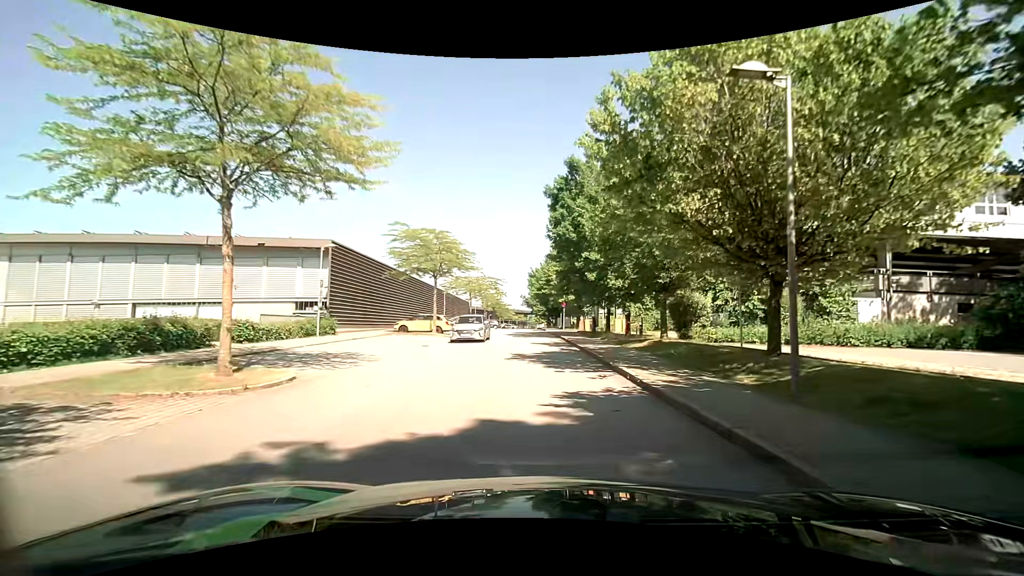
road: residential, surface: asphalt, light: Day
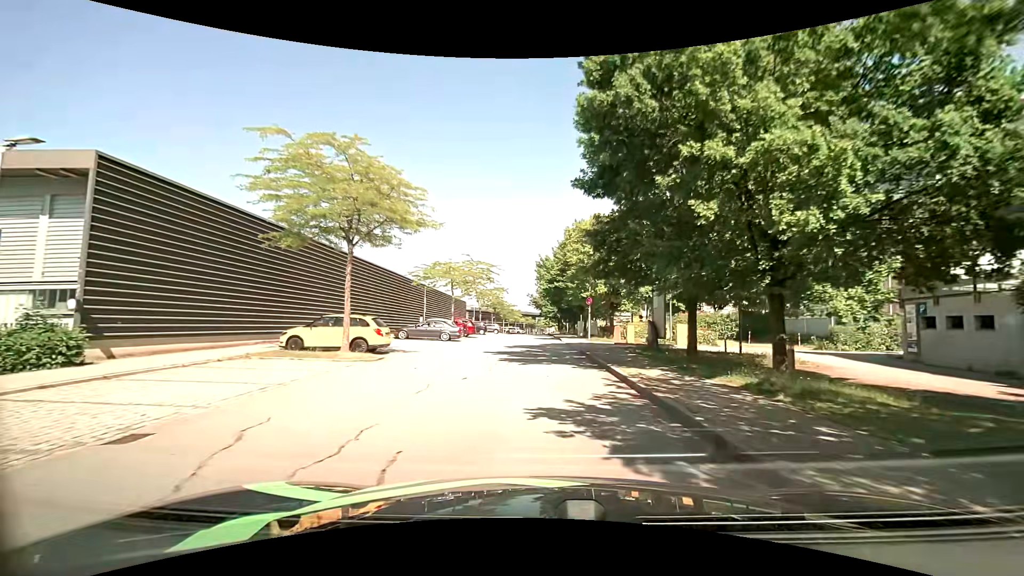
(-0.5, +17.7) m; -2°
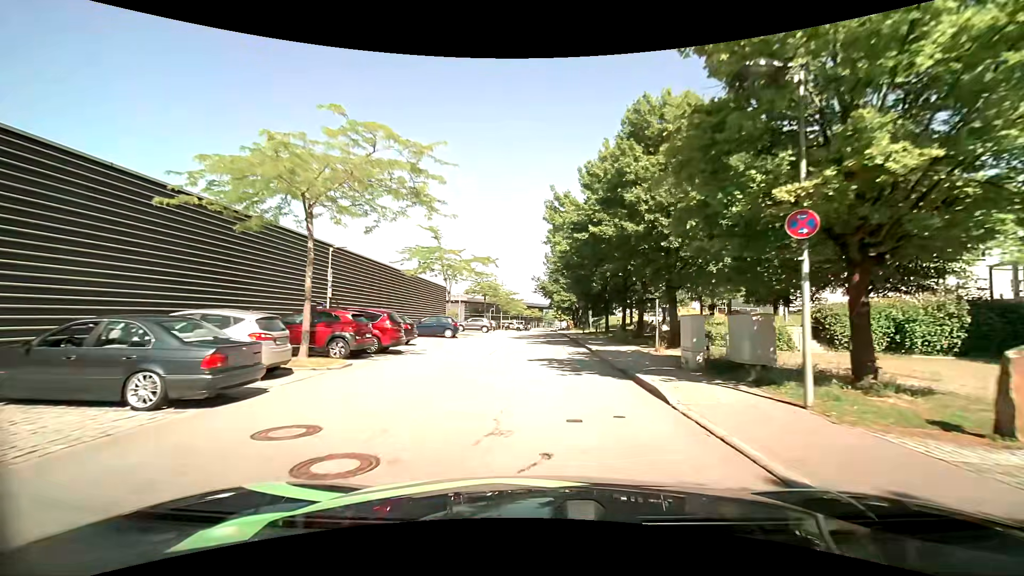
(-0.3, +26.4) m; -1°
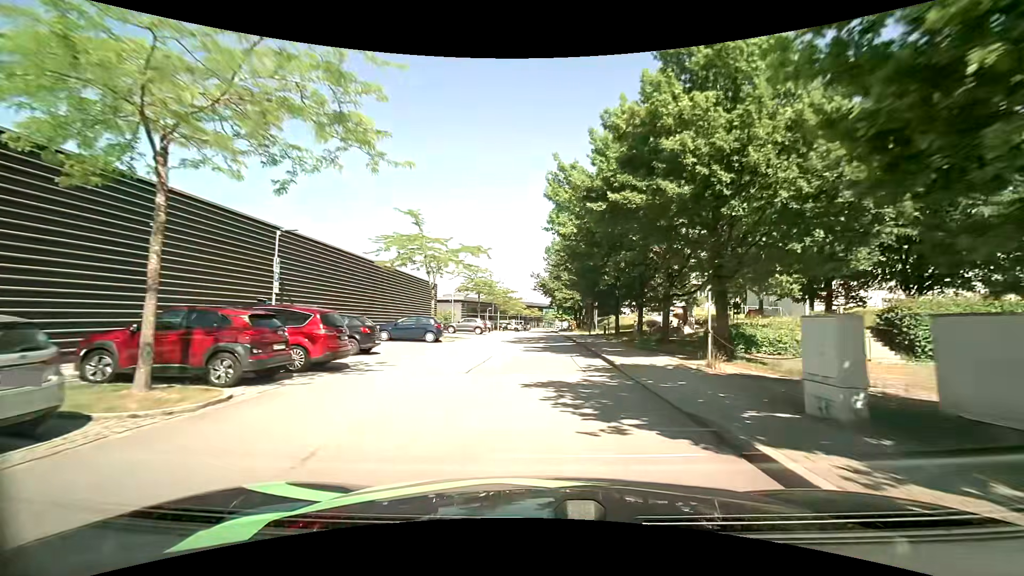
(0.0, +5.7) m; +1°
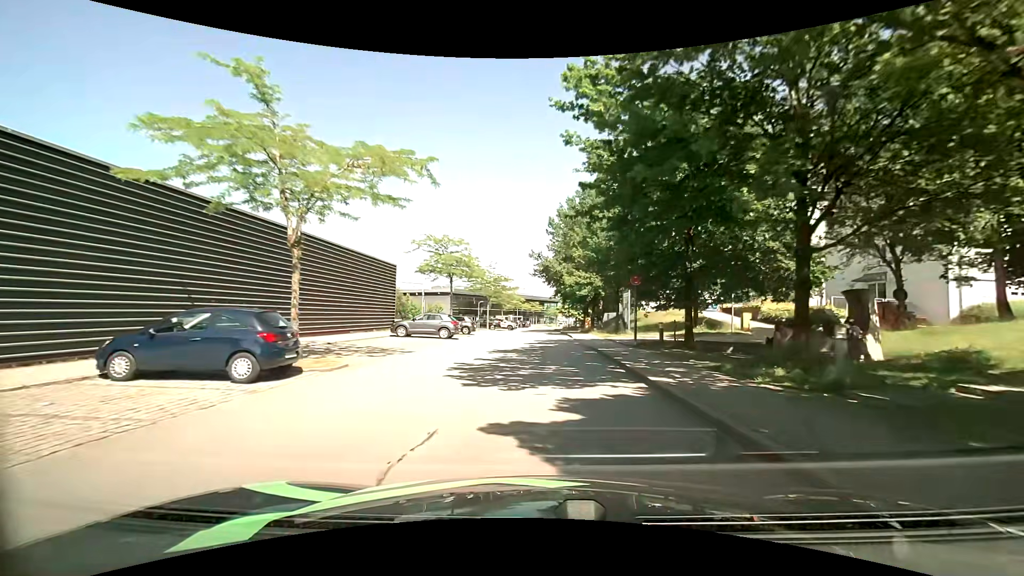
(-0.1, +17.6) m; -1°
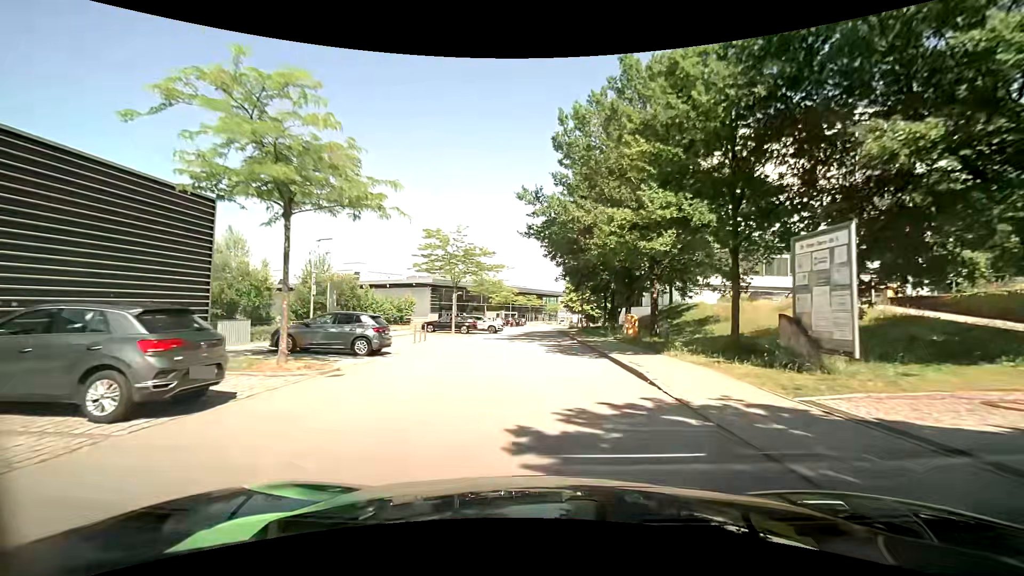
(+0.2, +23.4) m; +1°
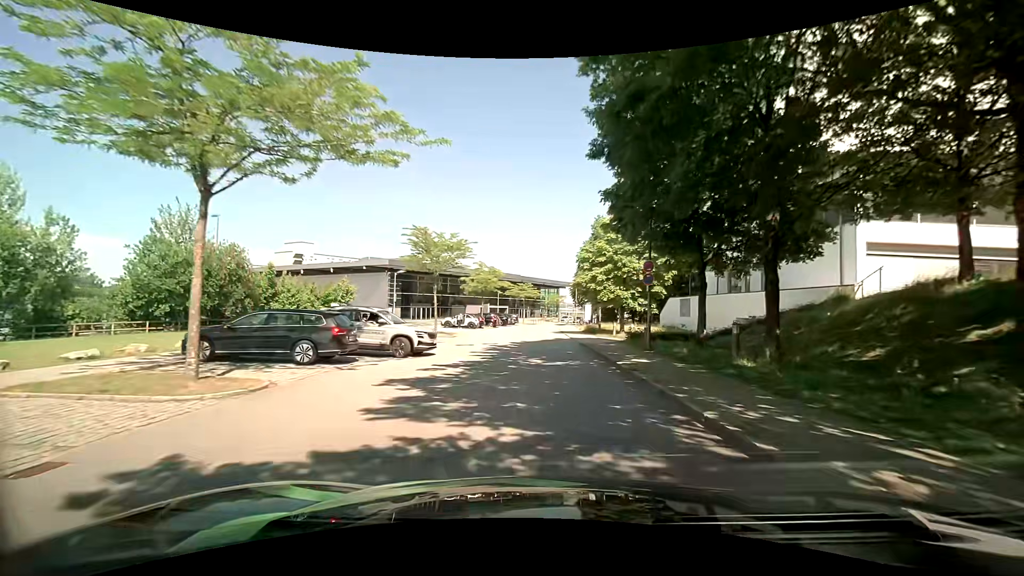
(-0.2, +28.0) m; -2°
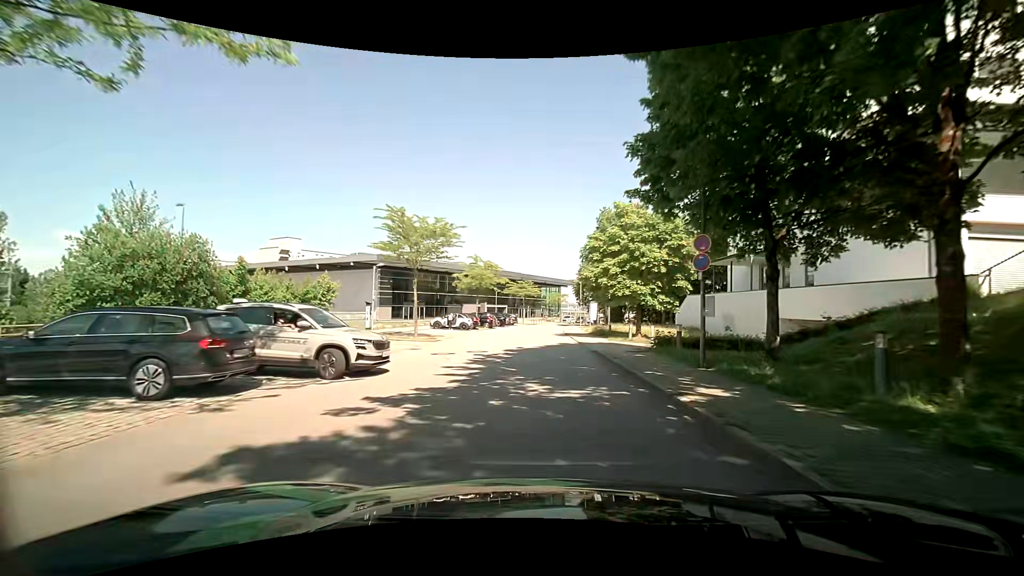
(+0.1, +5.4) m; +2°
